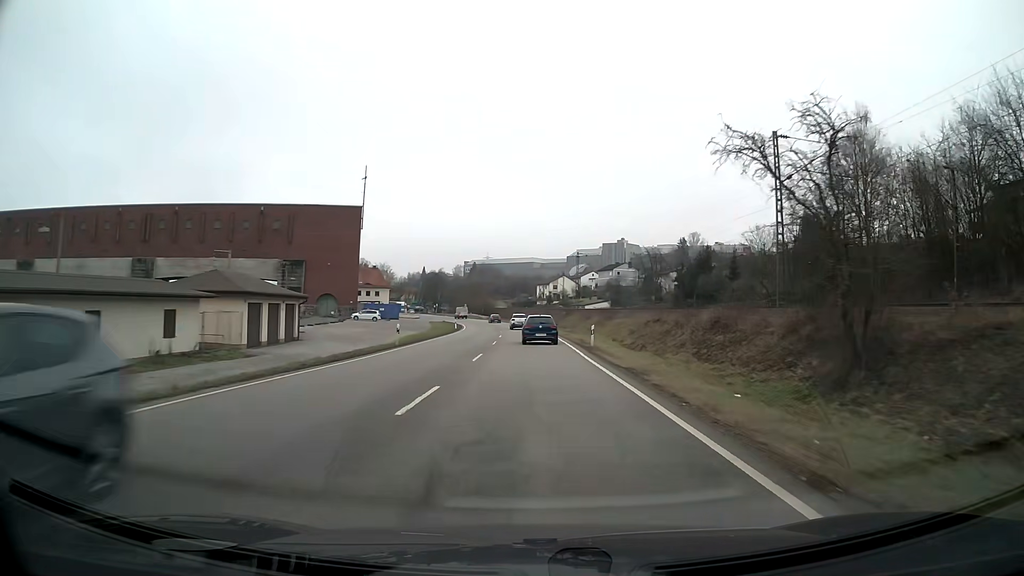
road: primary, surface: asphalt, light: Day
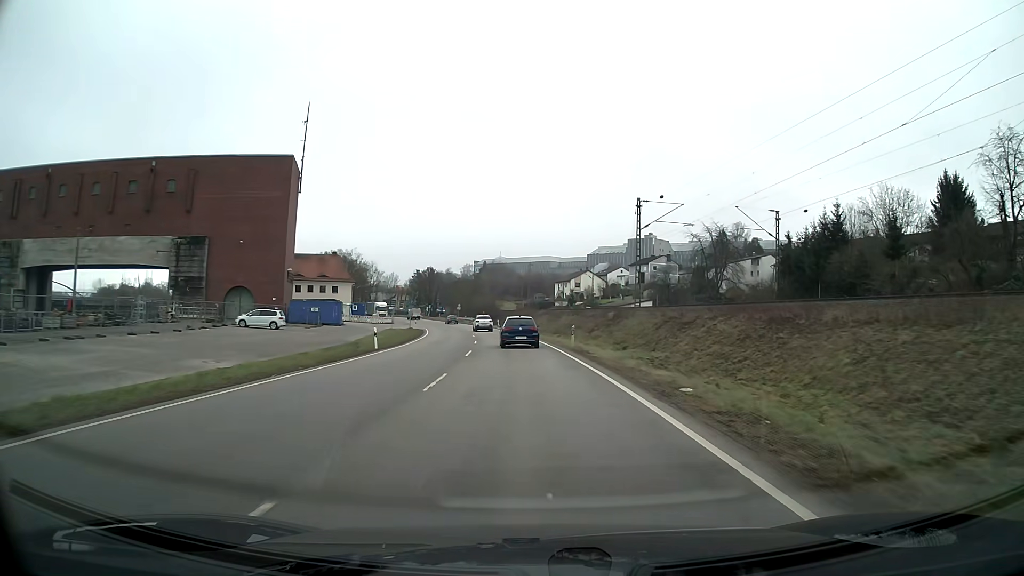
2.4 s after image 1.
(-0.4, +44.5) m; -2°
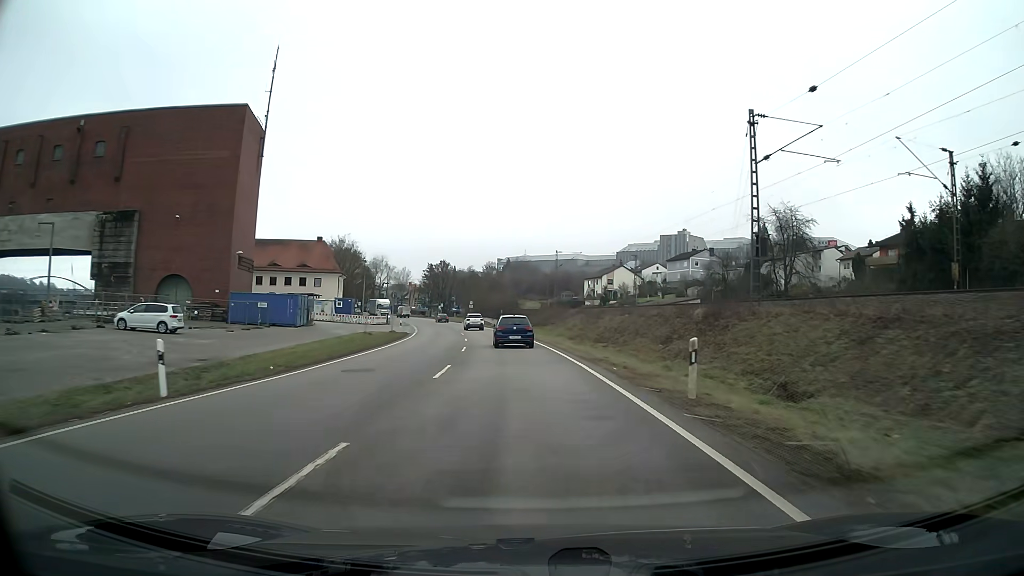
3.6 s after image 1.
(-0.4, +21.7) m; -2°
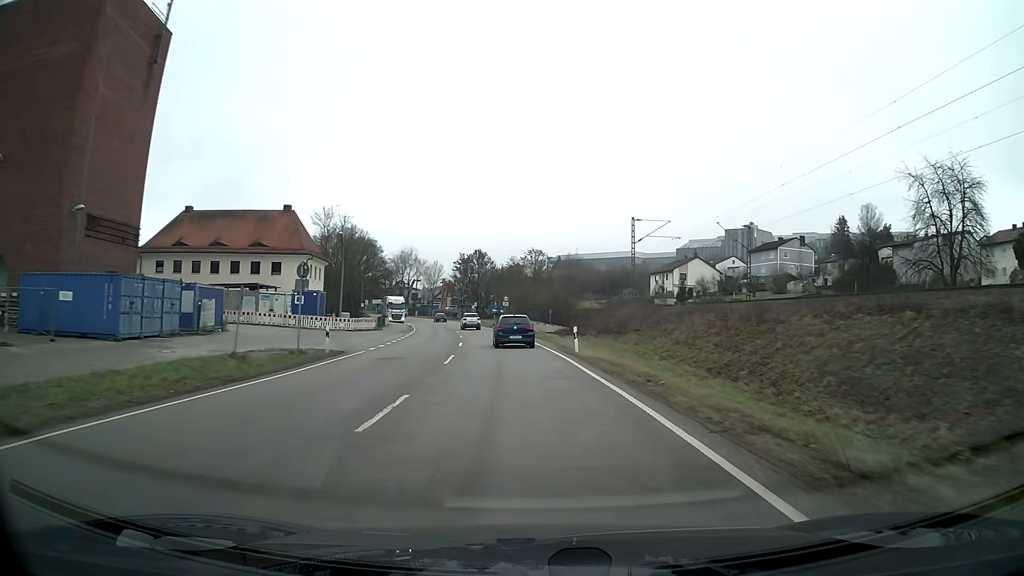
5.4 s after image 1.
(-1.1, +31.3) m; -4°
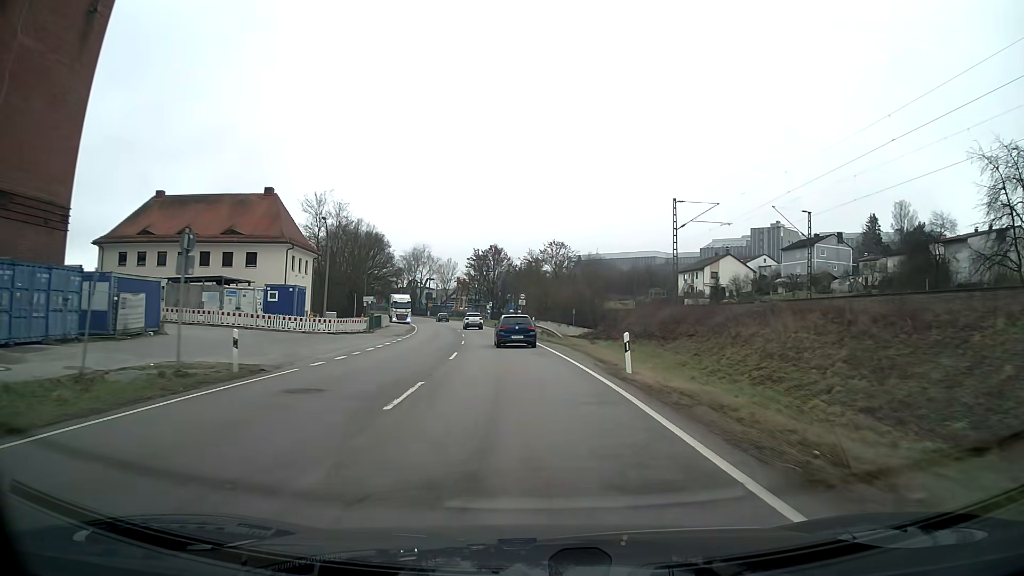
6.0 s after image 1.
(-0.1, +10.1) m; -2°
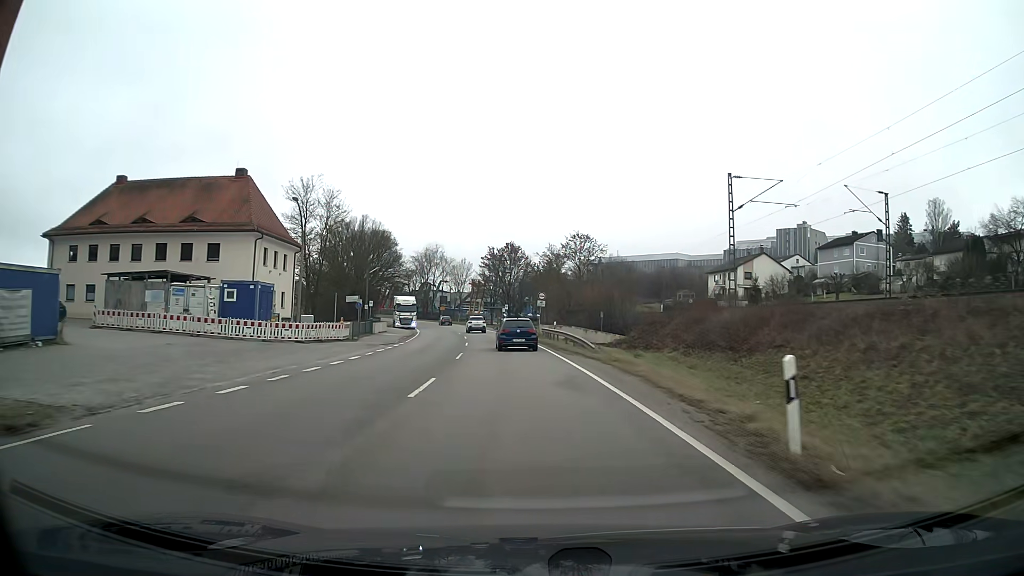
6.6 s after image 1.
(-0.1, +10.0) m; -1°
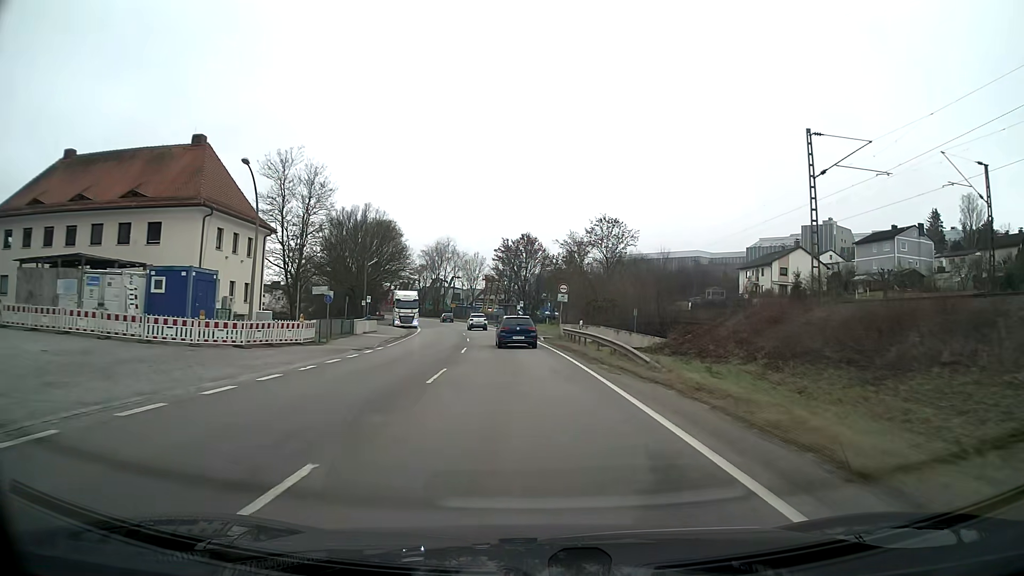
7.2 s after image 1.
(0.0, +9.9) m; 0°
